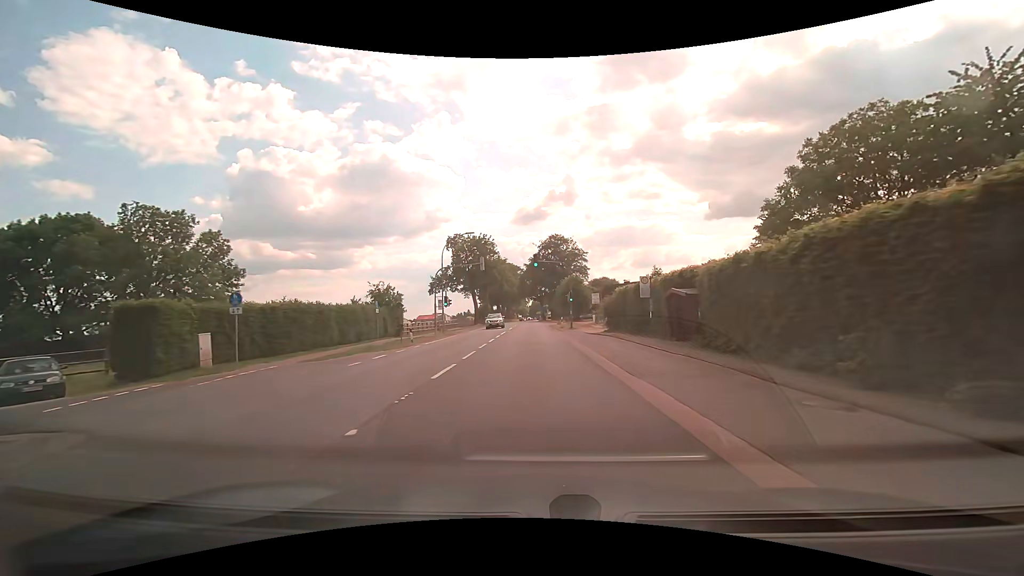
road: secondary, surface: asphalt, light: Day
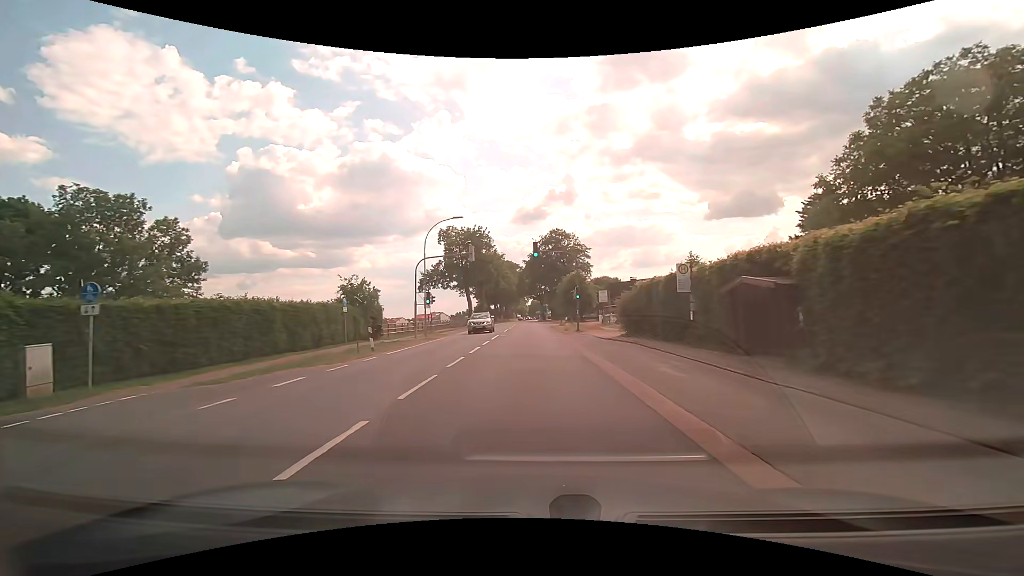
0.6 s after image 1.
(0.0, +7.0) m; 0°
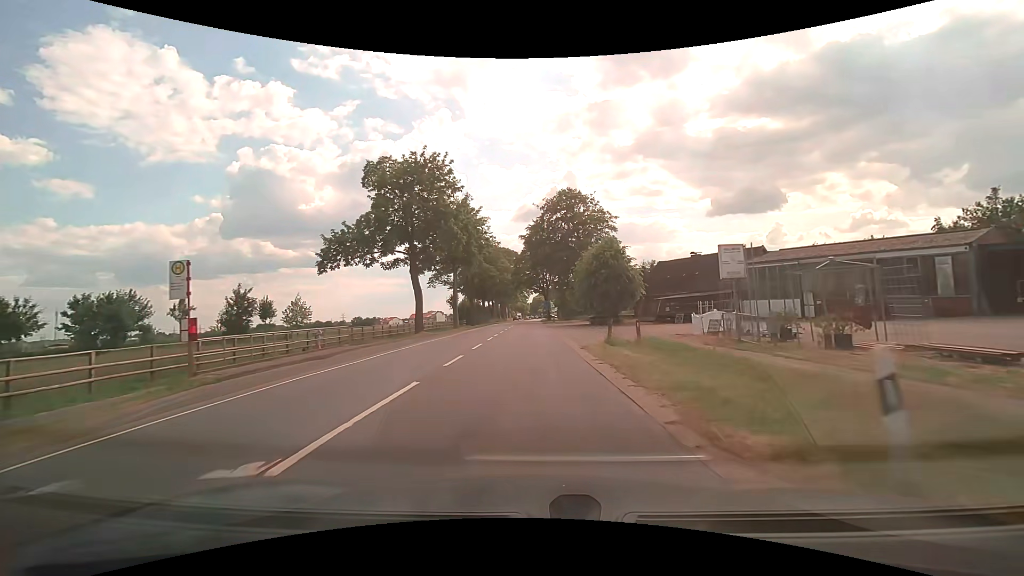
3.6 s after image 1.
(-0.1, +34.7) m; 0°
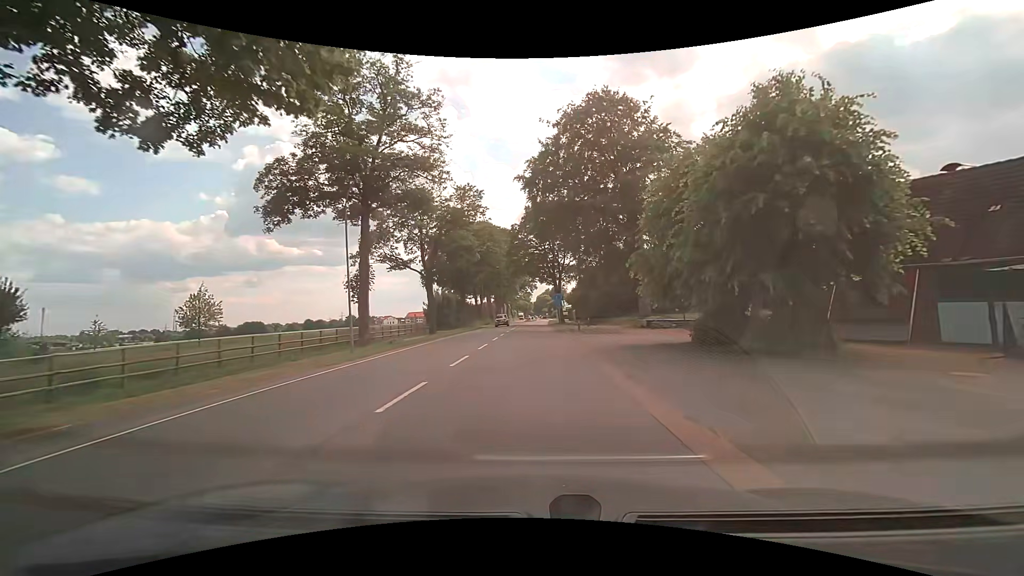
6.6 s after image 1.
(-0.2, +34.3) m; -1°
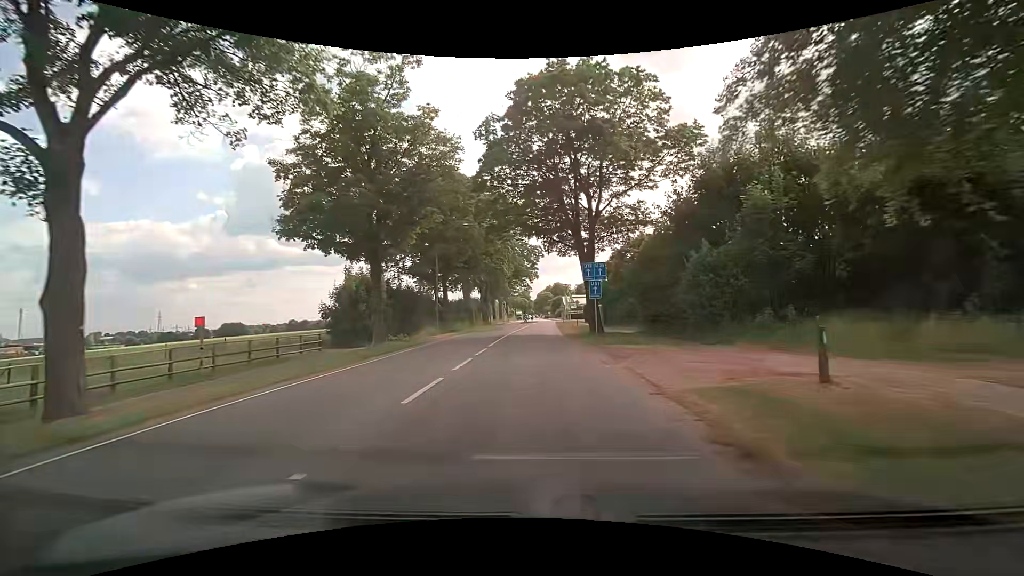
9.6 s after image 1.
(+0.1, +36.1) m; 0°
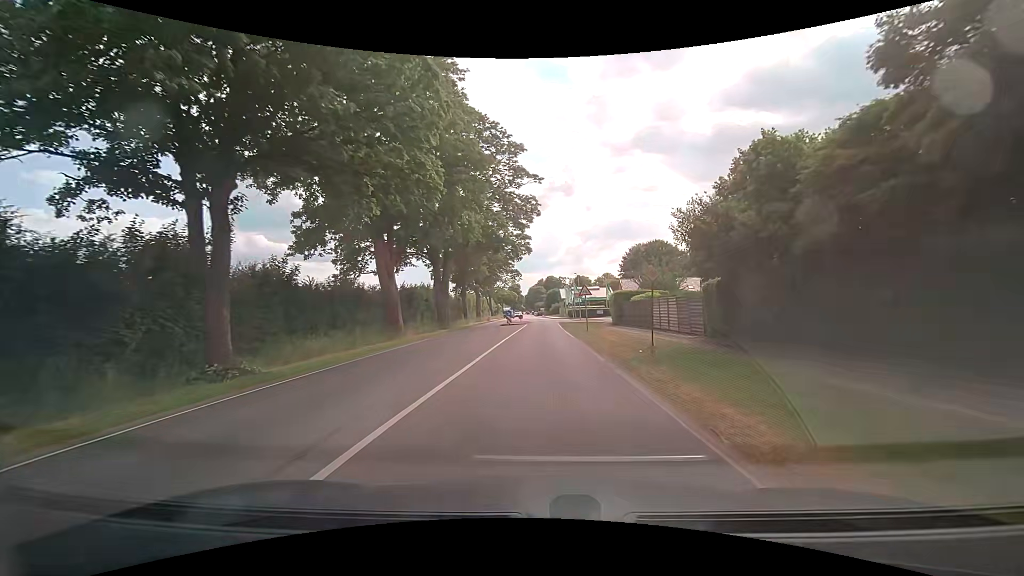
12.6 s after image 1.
(0.0, +36.1) m; +1°
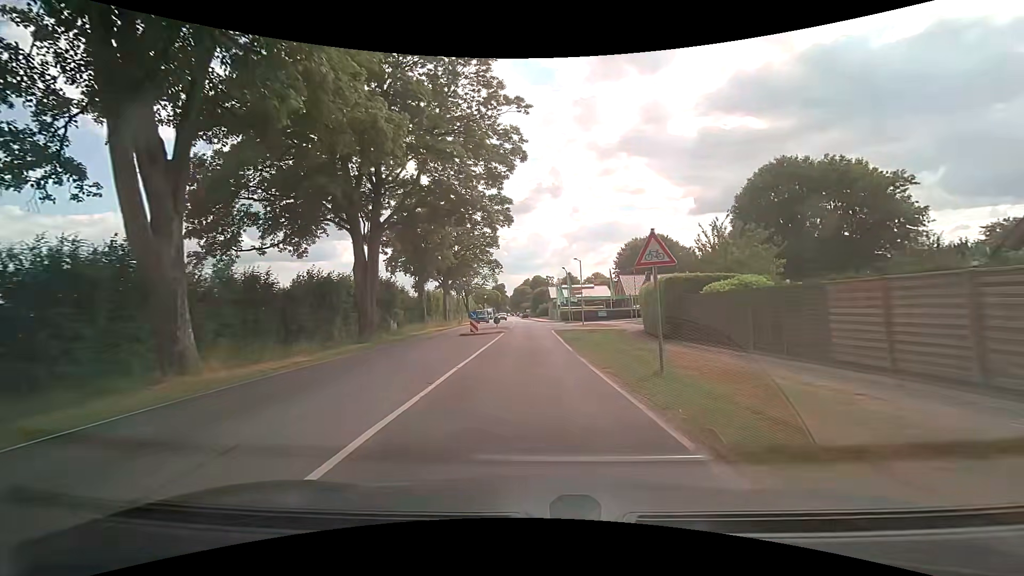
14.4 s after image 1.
(+0.1, +20.4) m; +1°
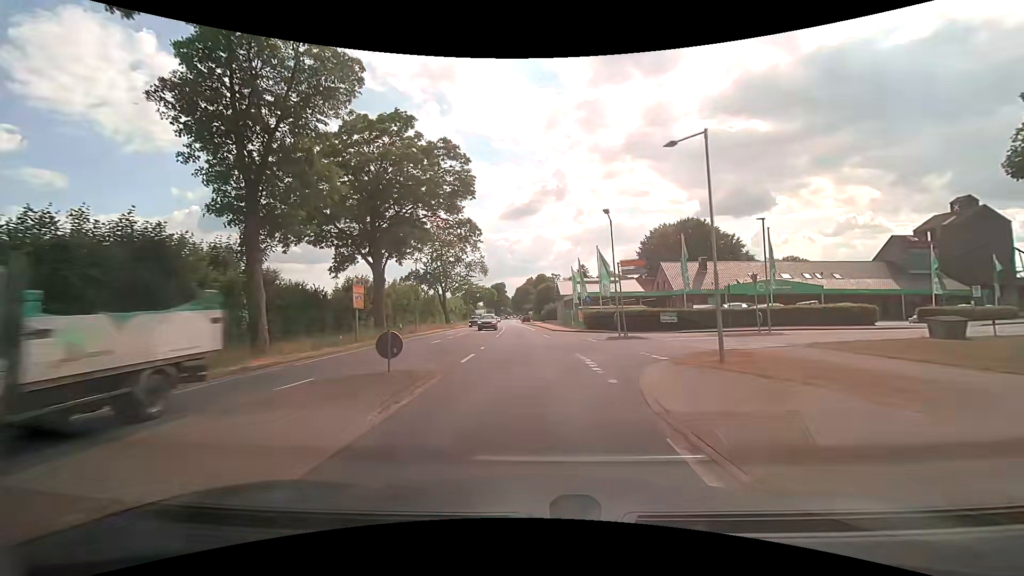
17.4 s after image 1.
(+0.6, +33.2) m; 0°
(0, +10) (0, +20) (0, +30) (-1, +40) (-1, +50) (-2, +60) (-3, +70) (-4, +80) (-4, +90) (-5, +100) m
